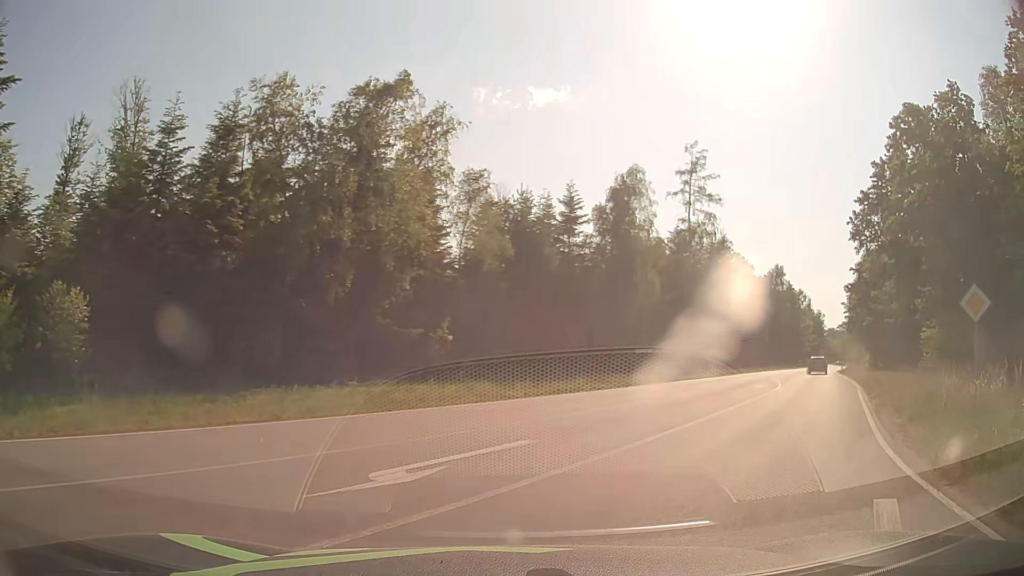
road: secondary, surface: asphalt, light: Day
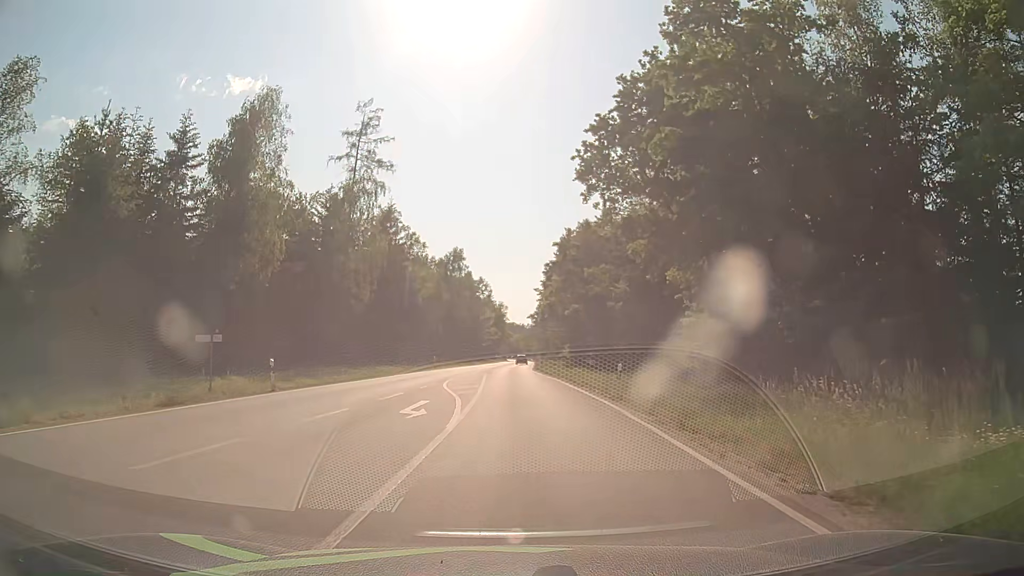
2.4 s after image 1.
(+6.0, +15.7) m; +28°
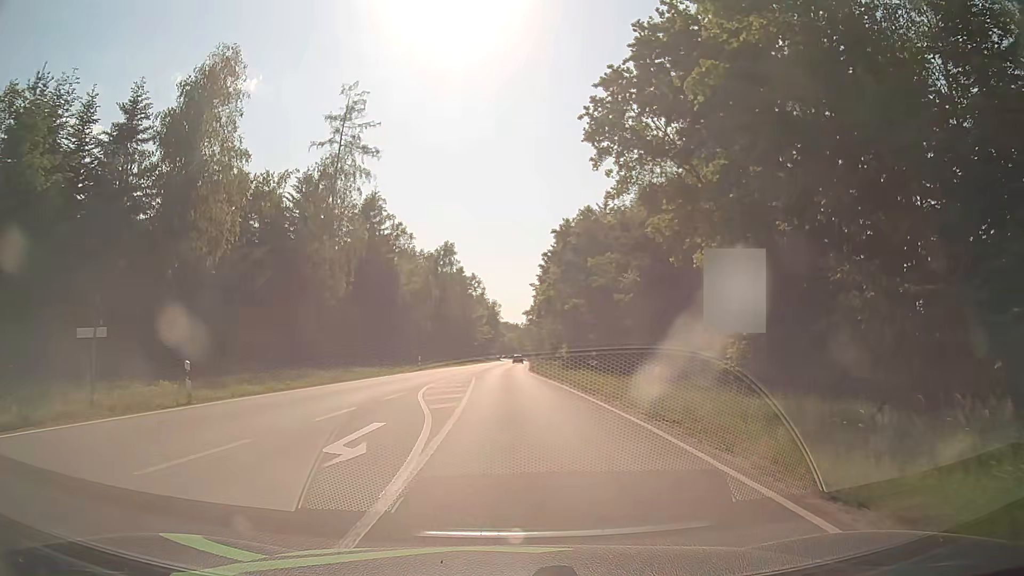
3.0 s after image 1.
(0.0, +6.2) m; +1°
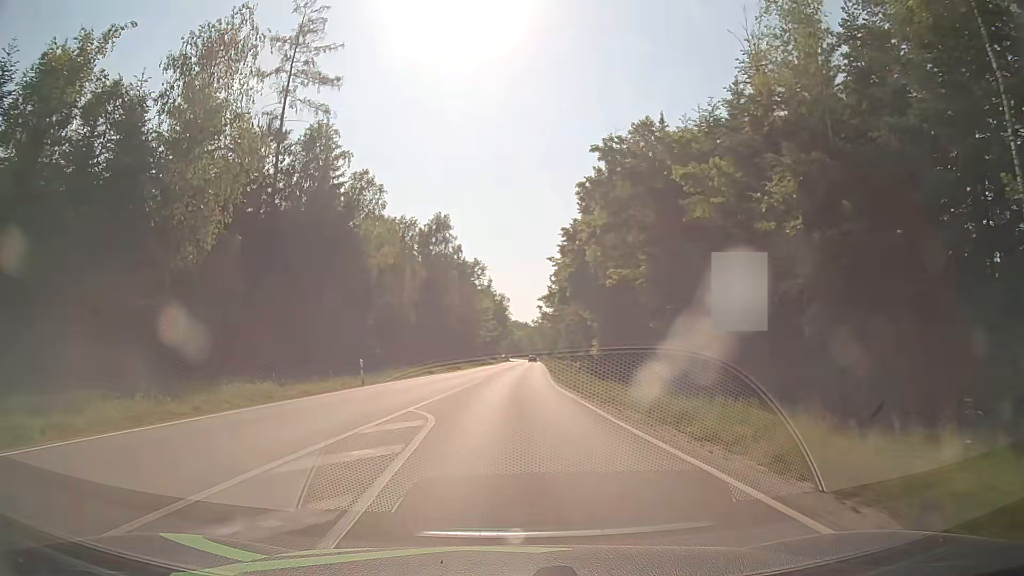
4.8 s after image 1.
(-0.2, +23.3) m; -1°
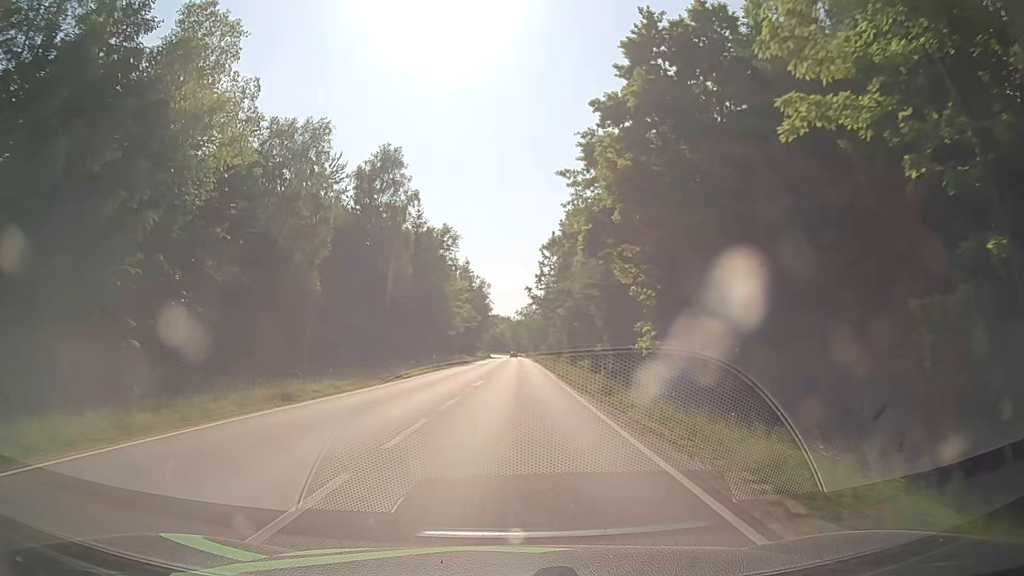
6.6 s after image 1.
(+0.3, +29.1) m; +2°
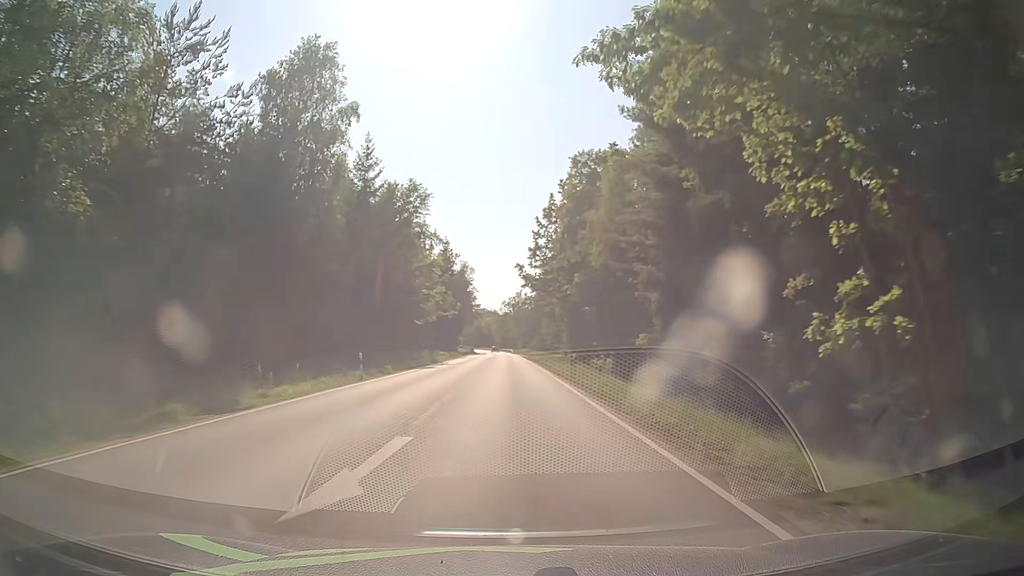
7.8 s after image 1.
(+0.2, +22.0) m; +1°
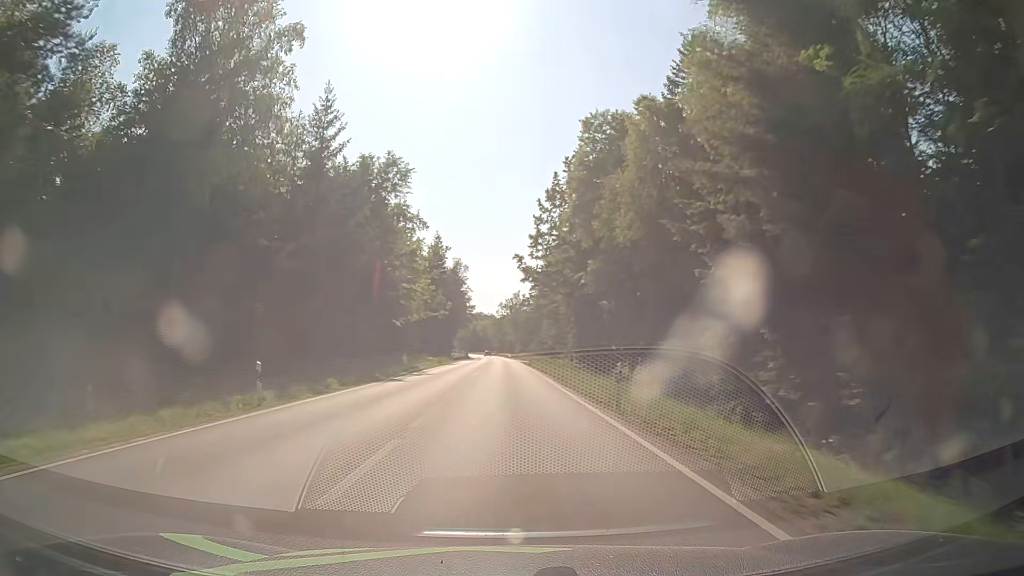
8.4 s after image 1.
(+0.1, +11.7) m; +1°
